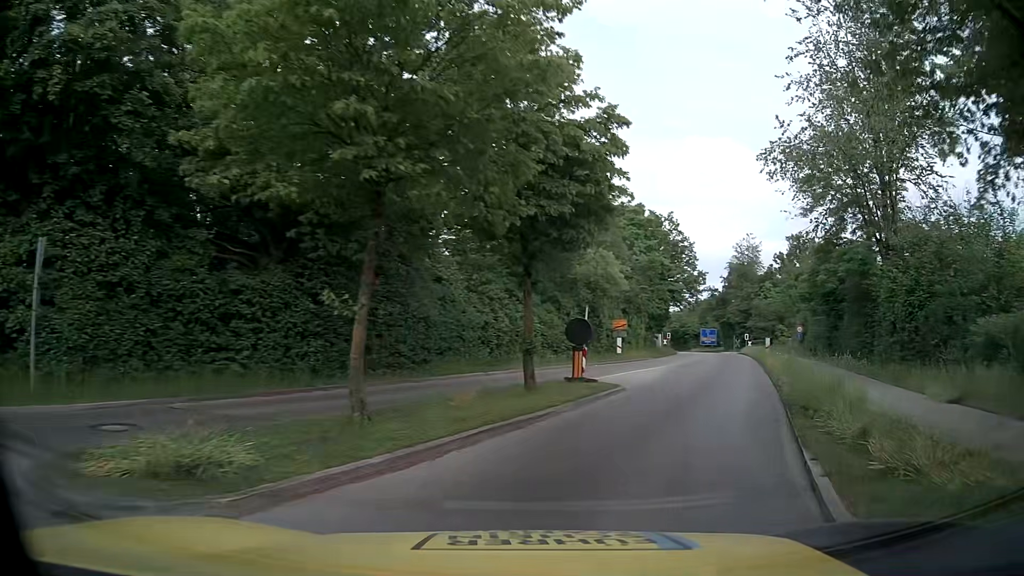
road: tertiary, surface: asphalt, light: Day
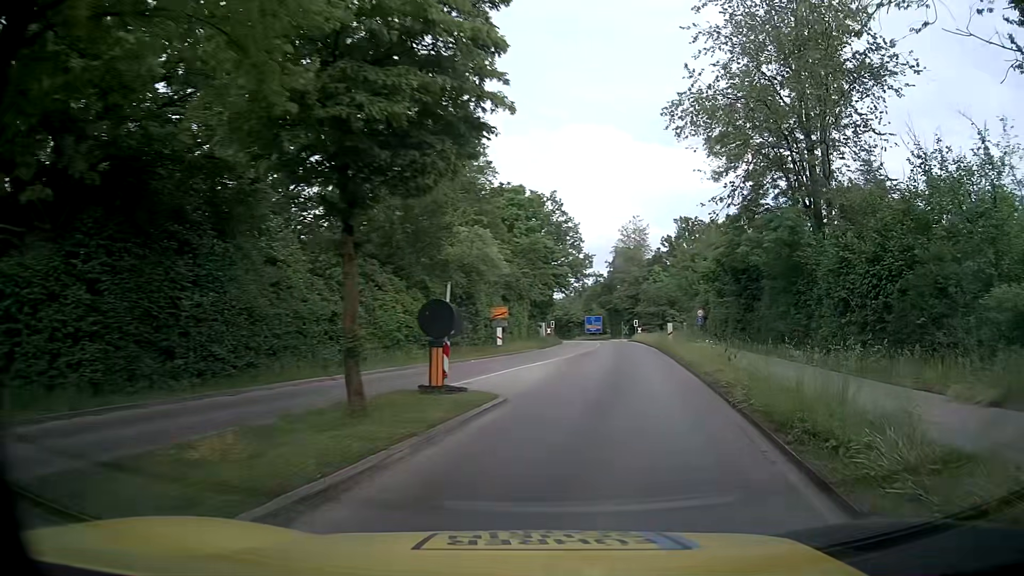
(+0.5, +5.2) m; +10°
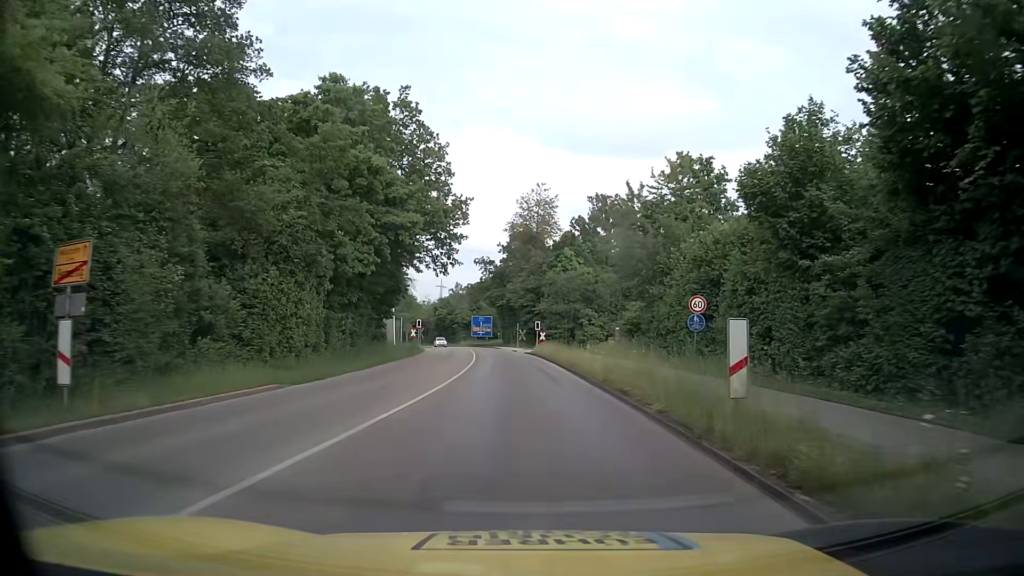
(+3.5, +30.2) m; +7°
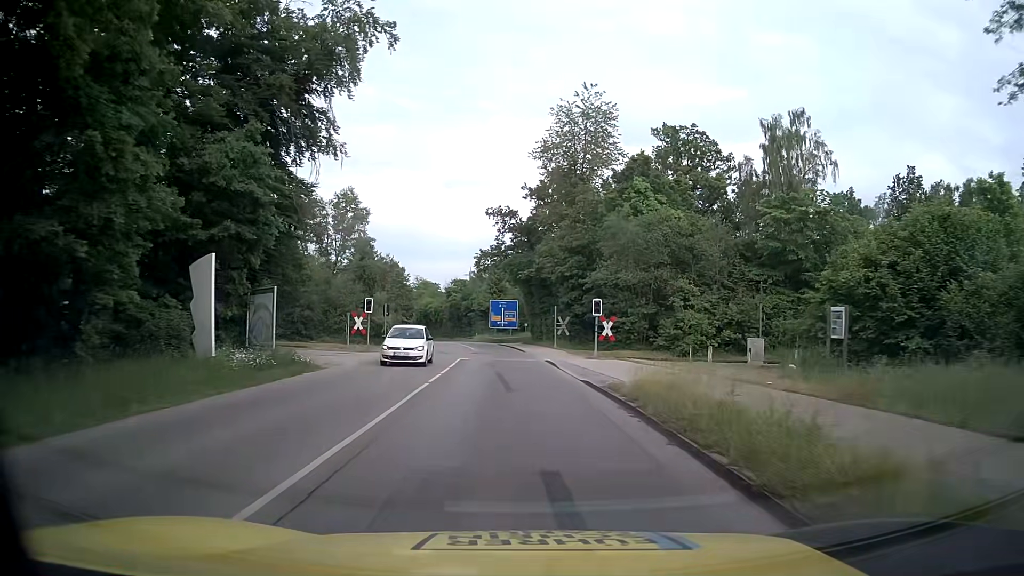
(-0.3, +34.2) m; -2°
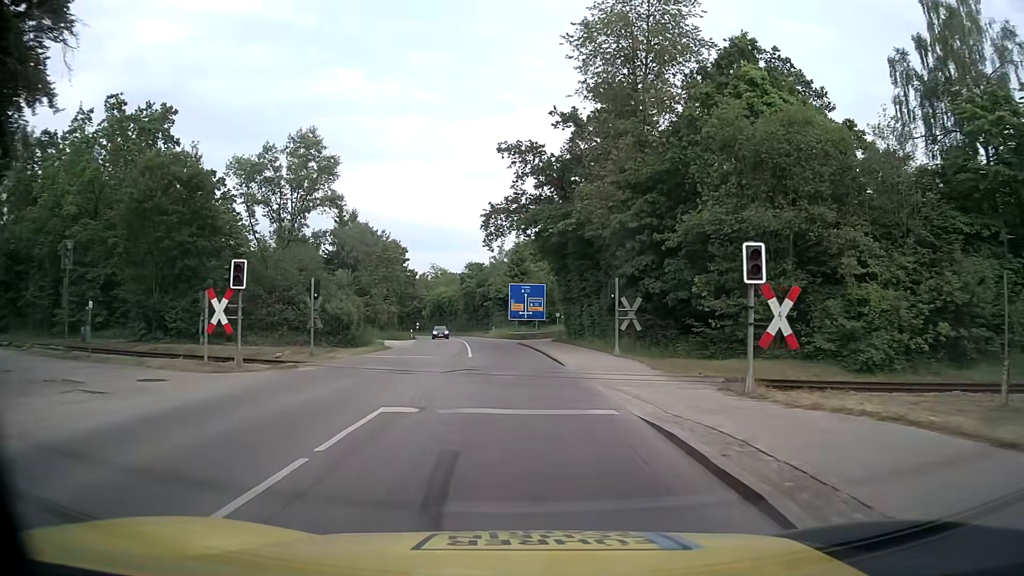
(-0.4, +20.5) m; -2°
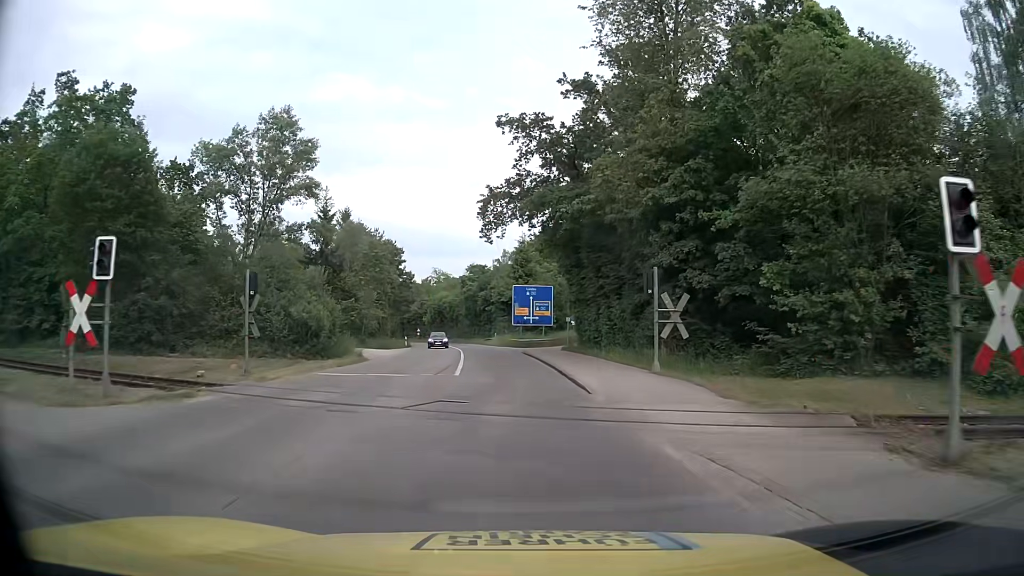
(-0.1, +6.8) m; -1°
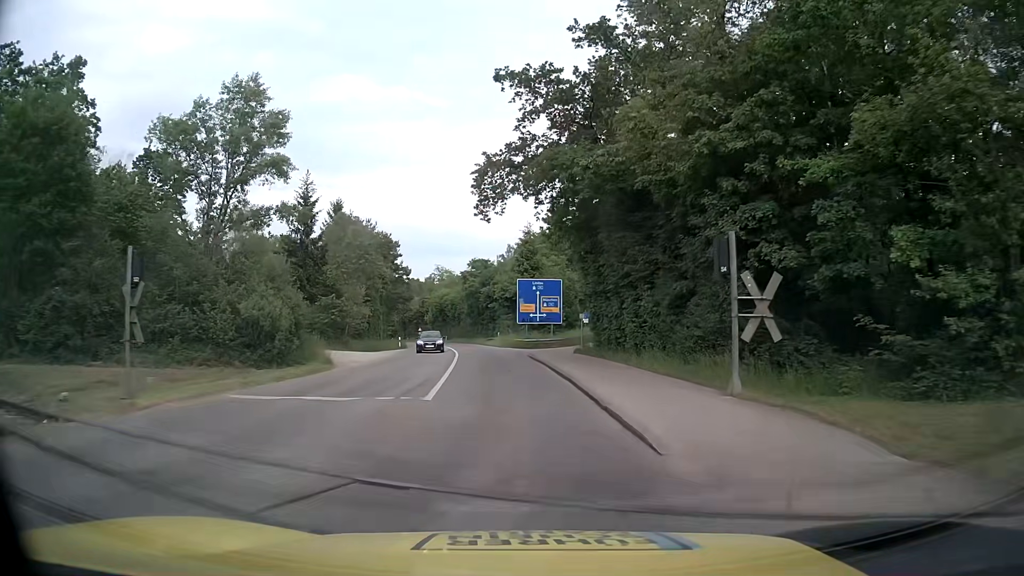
(0.0, +6.7) m; -1°
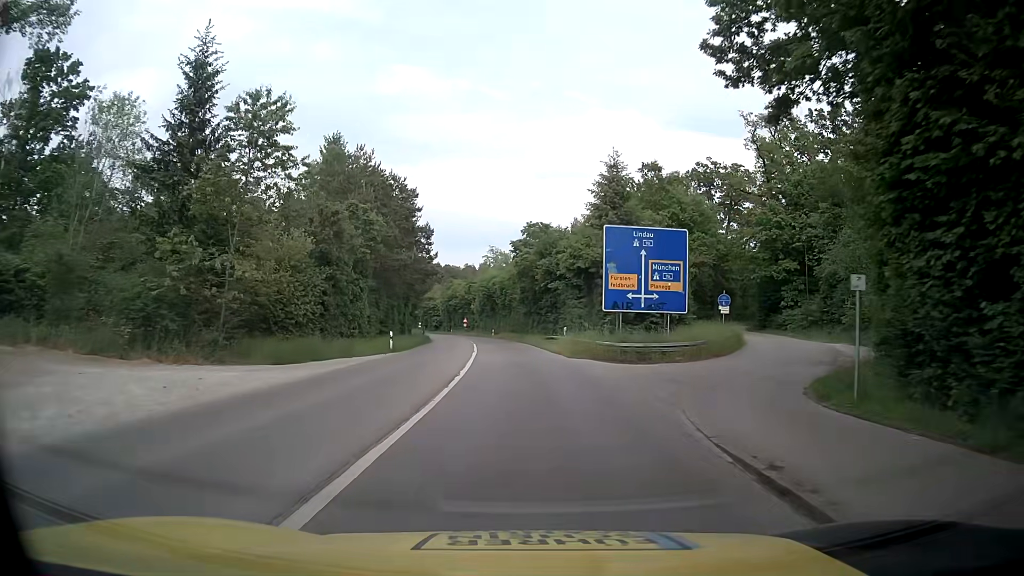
(-1.3, +27.2) m; -5°
(0, +10) (0, +20) (0, +30) (-1, +40) (-2, +50) (-3, +60) (-4, +70) (-5, +80) (-6, +90) (-8, +99) m
